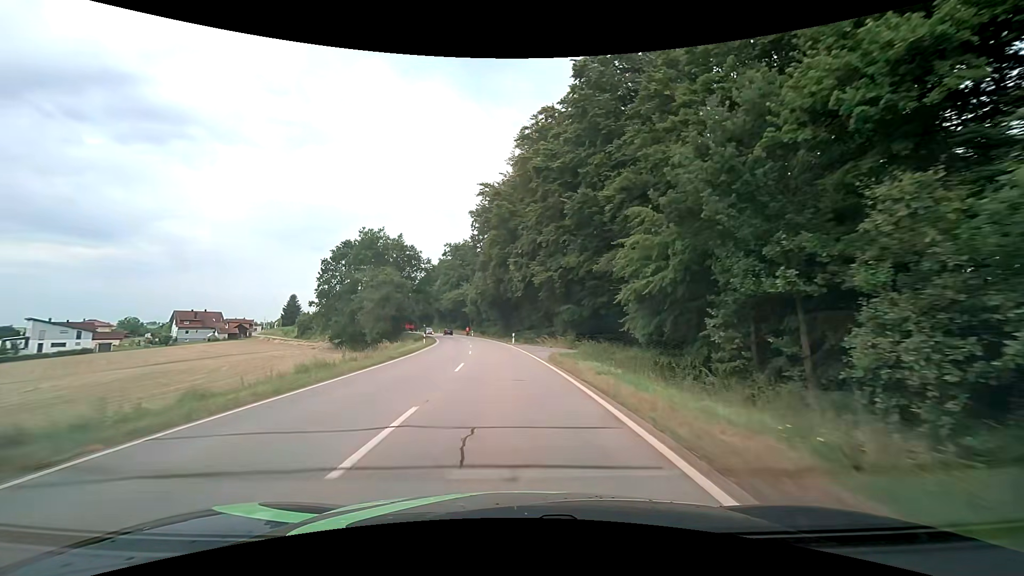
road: secondary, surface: asphalt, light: Day
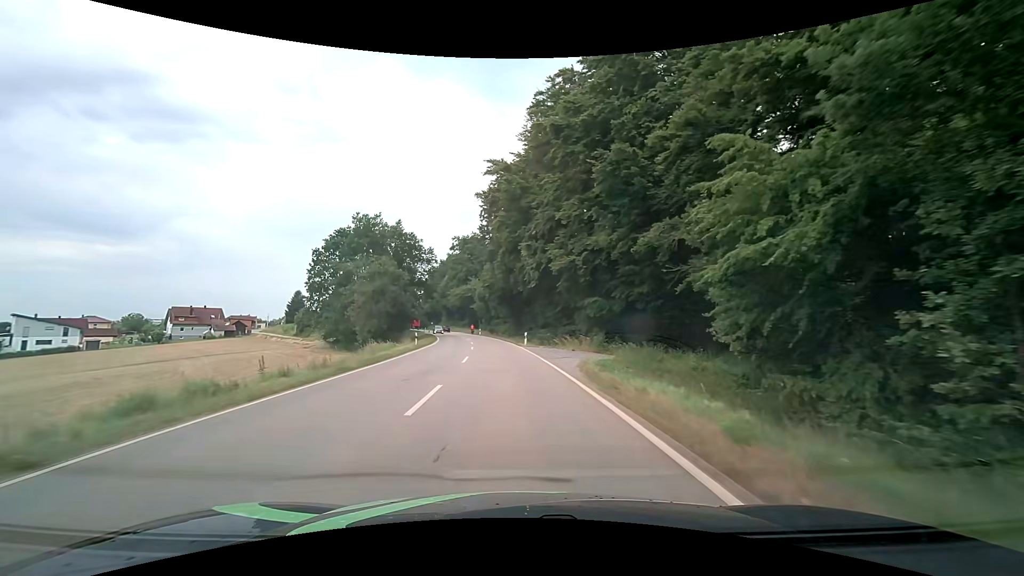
(-0.1, +8.8) m; -1°
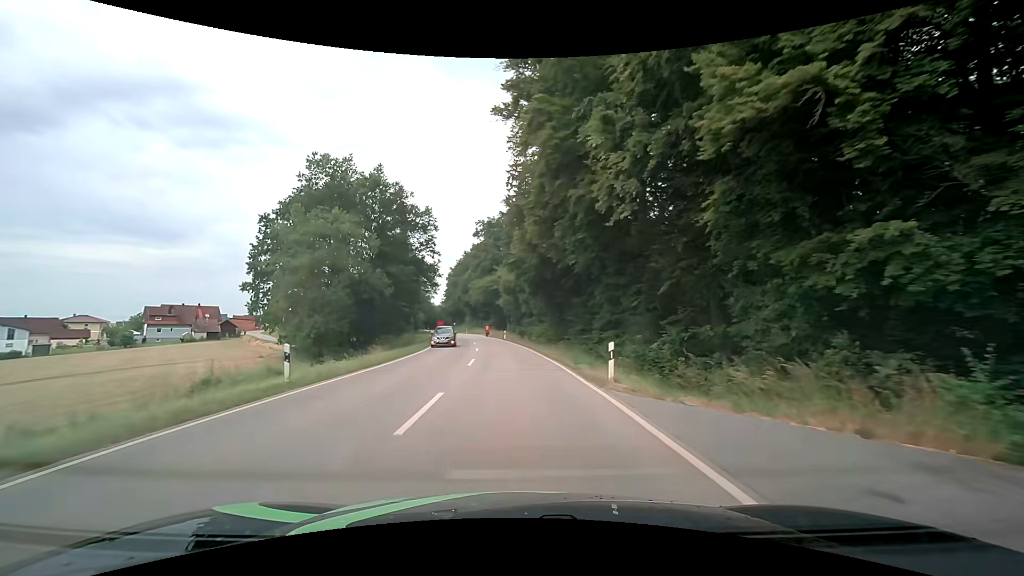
(-0.8, +25.4) m; -4°
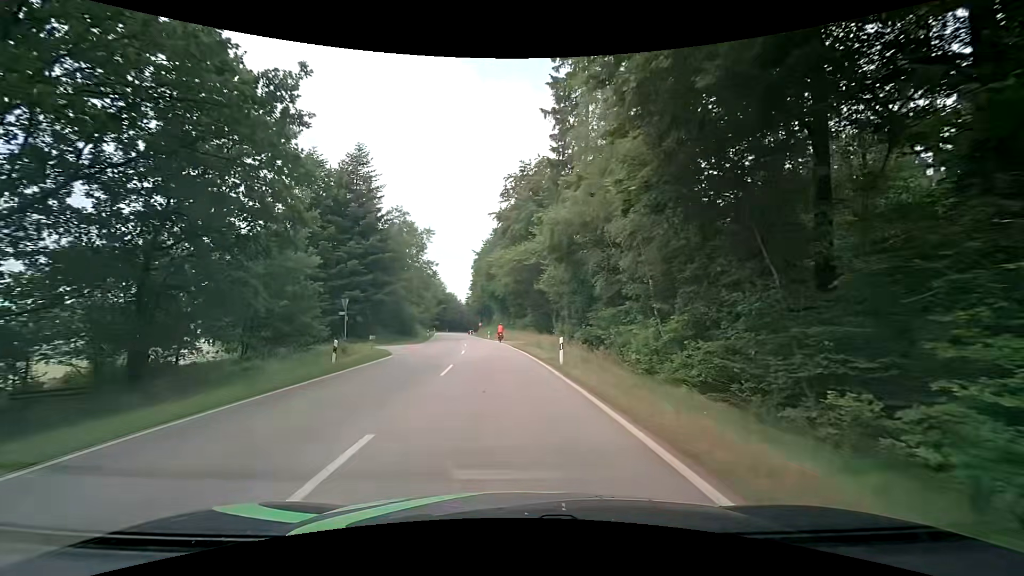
(-1.4, +39.9) m; -5°
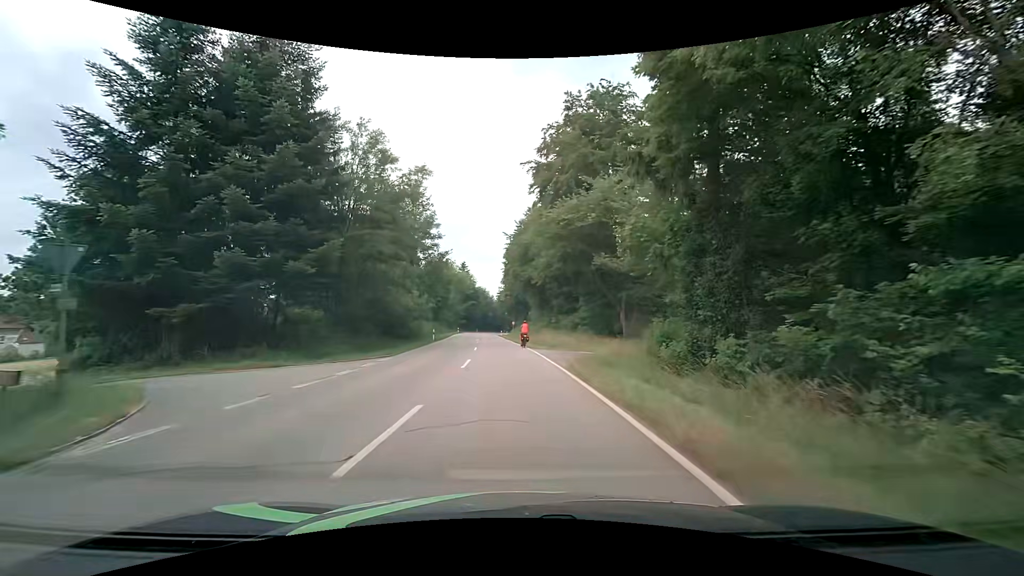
(-0.6, +21.5) m; -3°
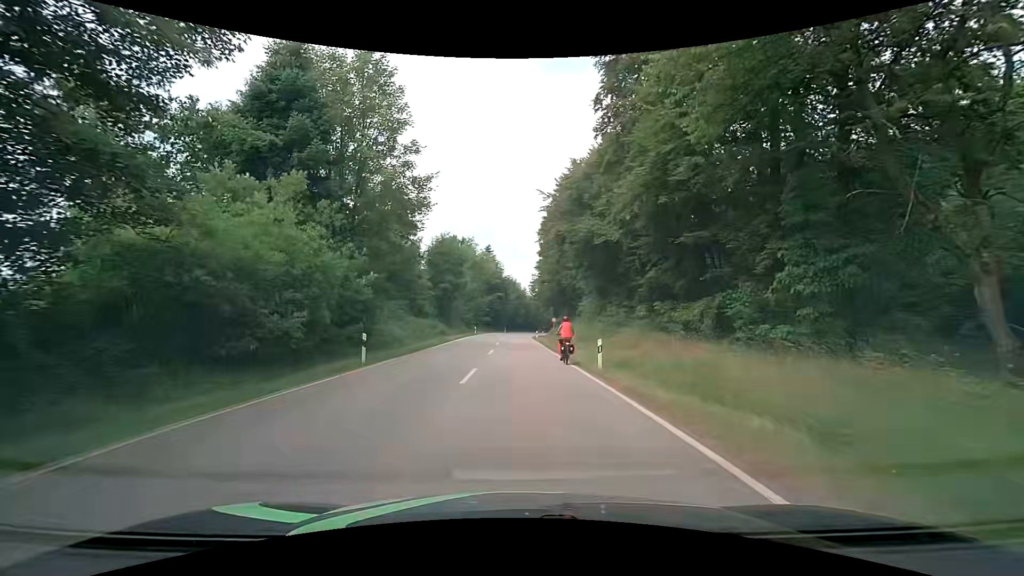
(-1.3, +28.4) m; -4°
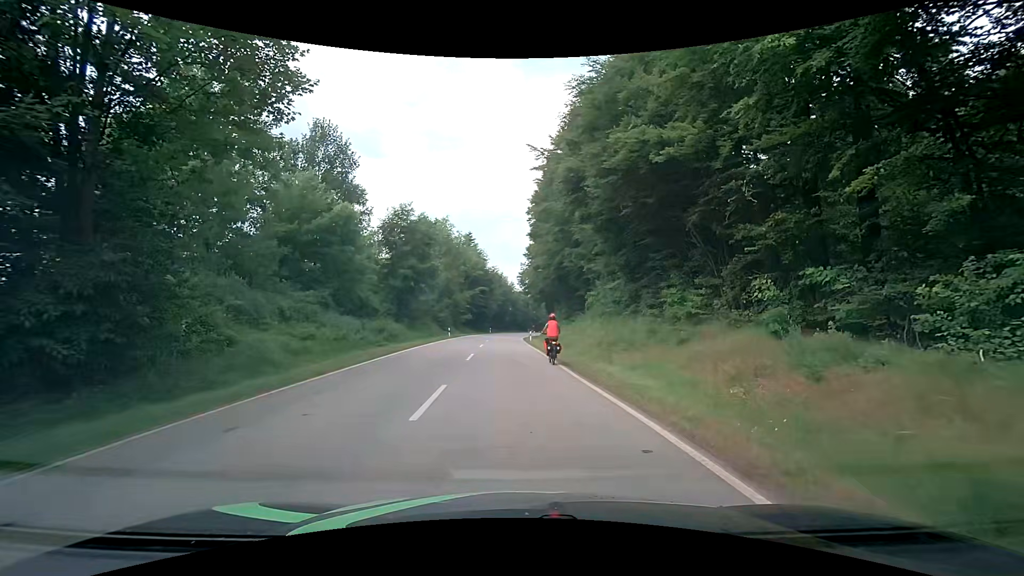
(-0.3, +15.8) m; +1°
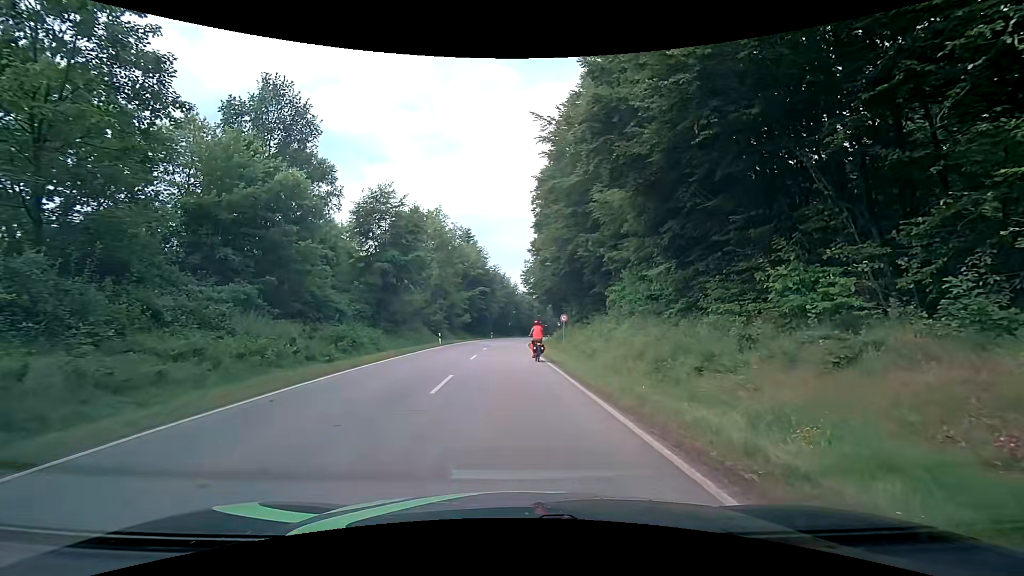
(-0.1, +8.6) m; 0°
(0, +10) (-1, +20) (-1, +30) (-1, +40) (-2, +50) (-2, +60) (-1, +70) (-1, +80) (0, +90) (+1, +100) m
